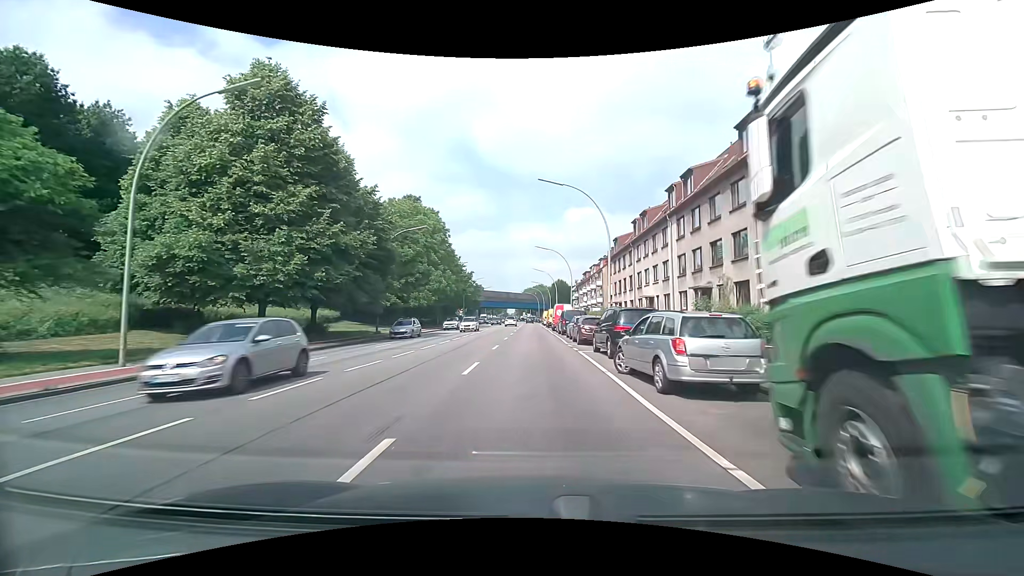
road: primary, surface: asphalt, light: Day
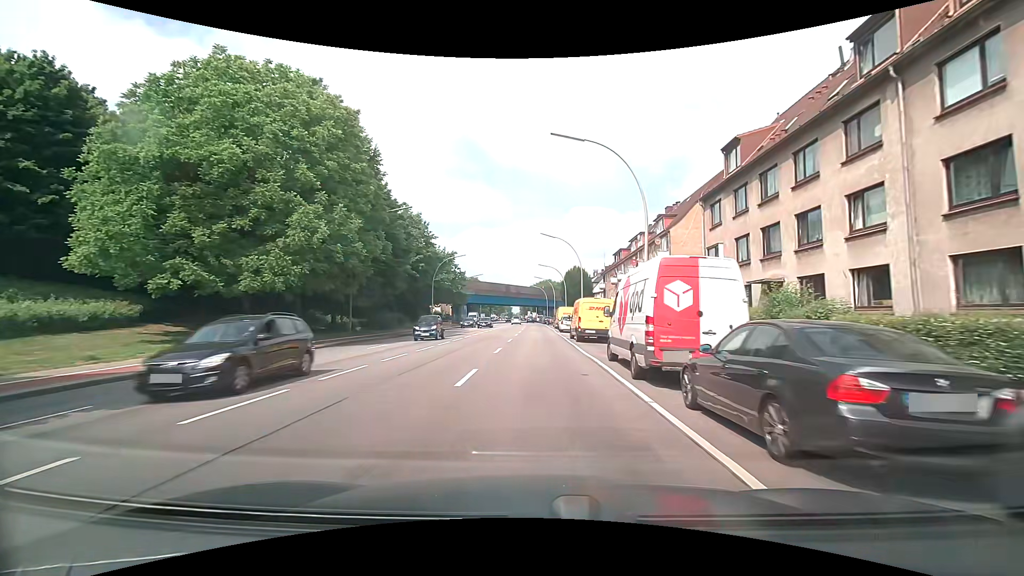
(0.0, +38.1) m; 0°
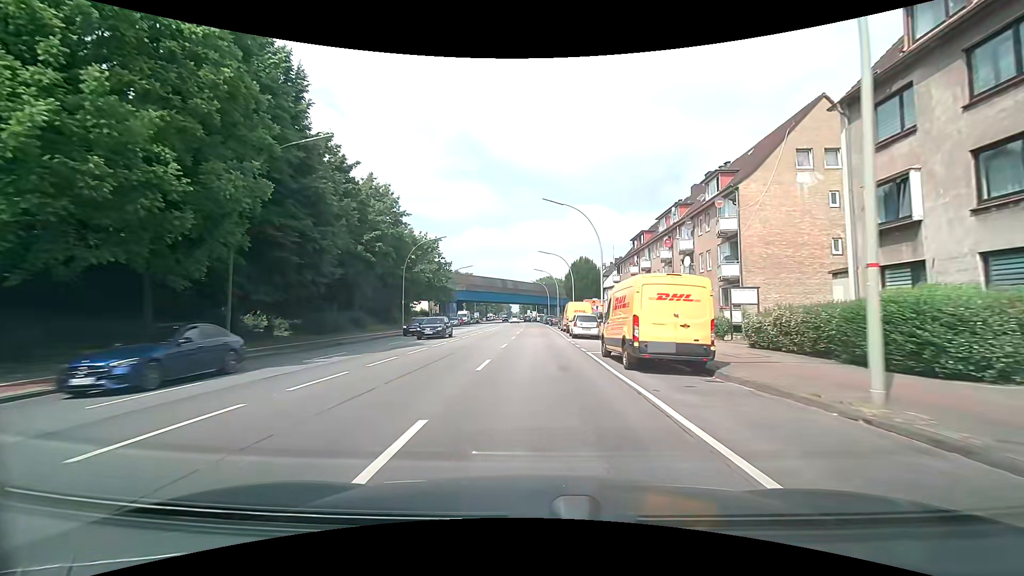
(0.0, +15.2) m; +1°
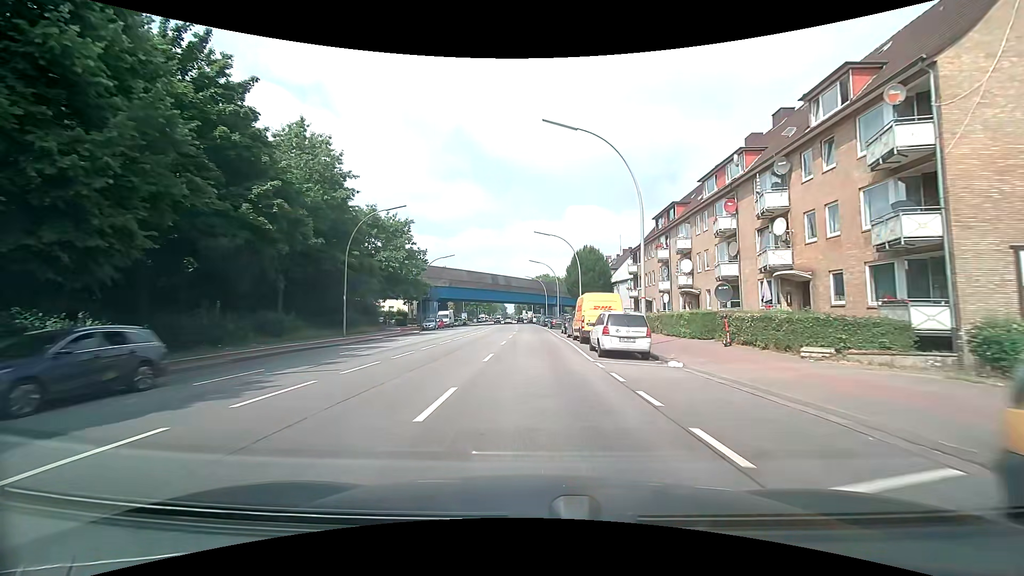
(-0.1, +15.1) m; 0°
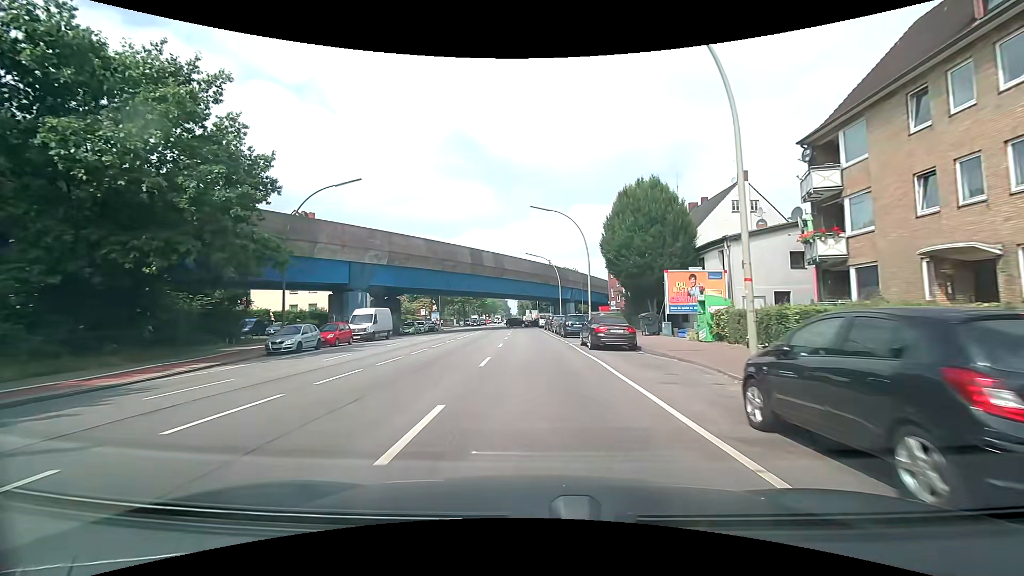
(-0.2, +37.8) m; -1°
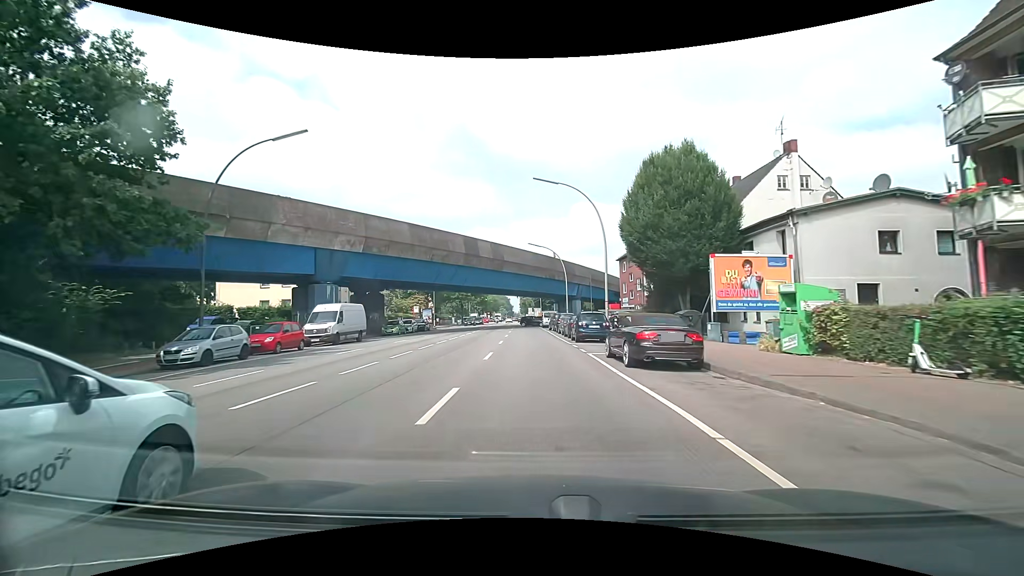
(0.0, +7.5) m; 0°
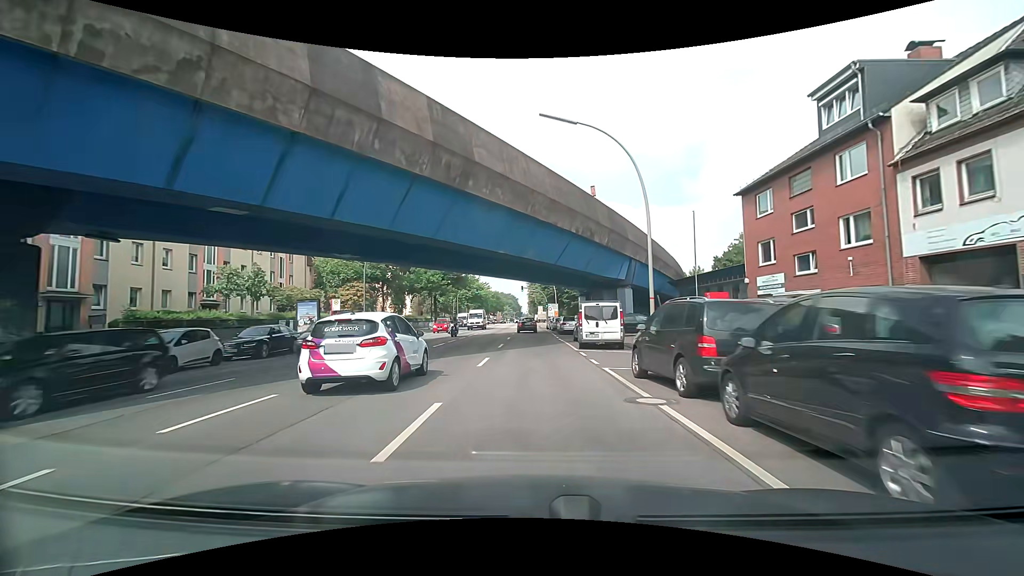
(-0.6, +37.7) m; -2°
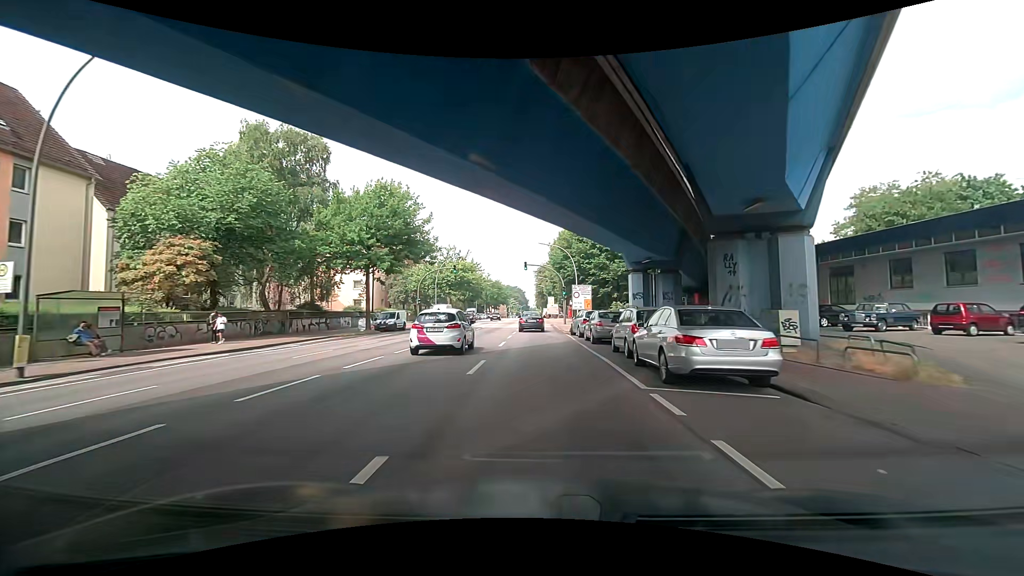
(+0.3, +30.2) m; +1°
(0, +10) (0, +20) (0, +30) (-1, +40) (-1, +50) (-1, +60) (-1, +70) (-1, +80) (-2, +90) (-2, +100) m
